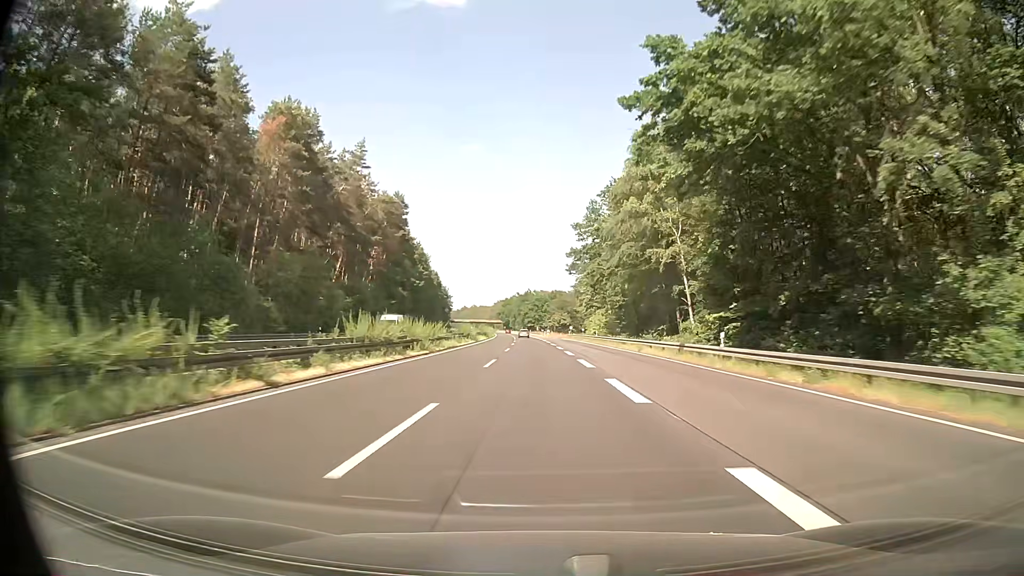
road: trunk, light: Day
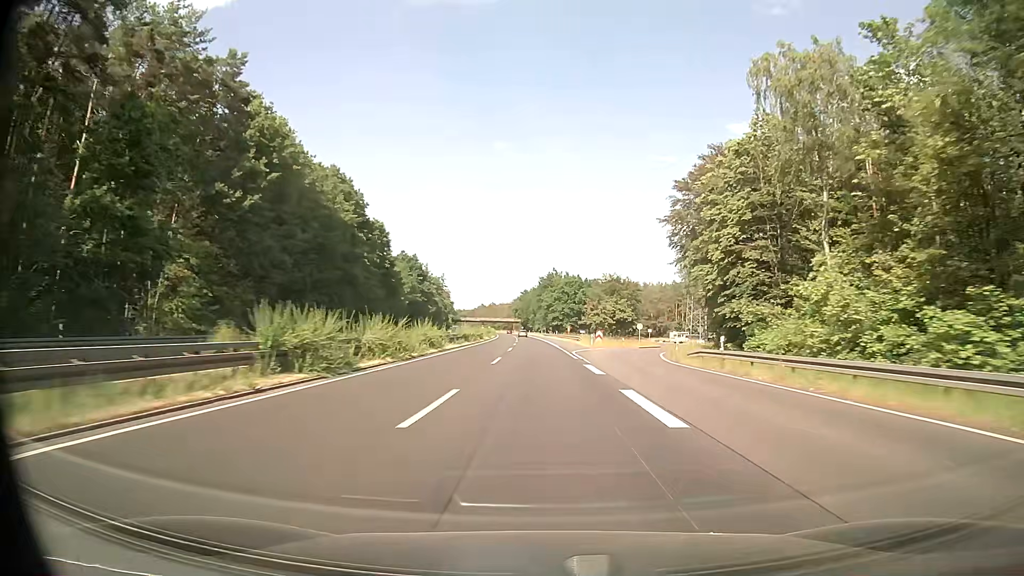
(-1.7, +87.2) m; -2°
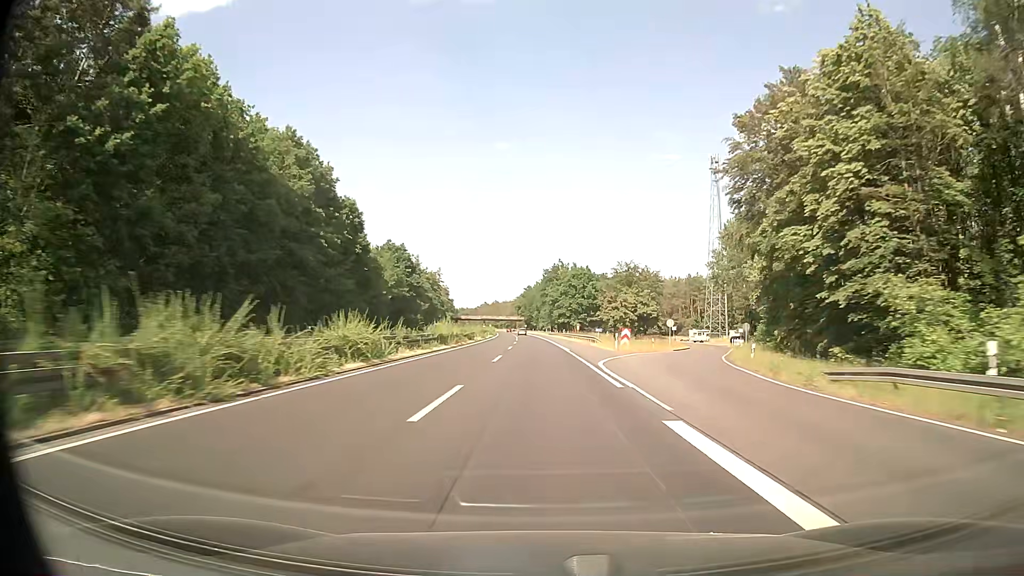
(0.0, +17.5) m; 0°
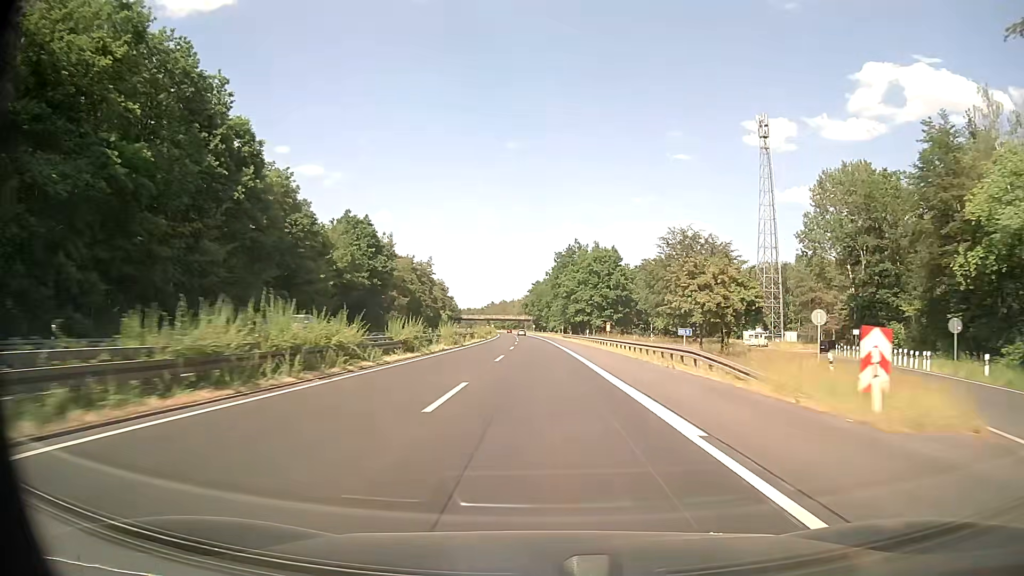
(-0.1, +35.0) m; -1°
(0, +10) (0, +20) (0, +30) (0, +40) (0, +50) (-1, +60) (-1, +70) (-1, +80) (-1, +90) (-2, +100) m
